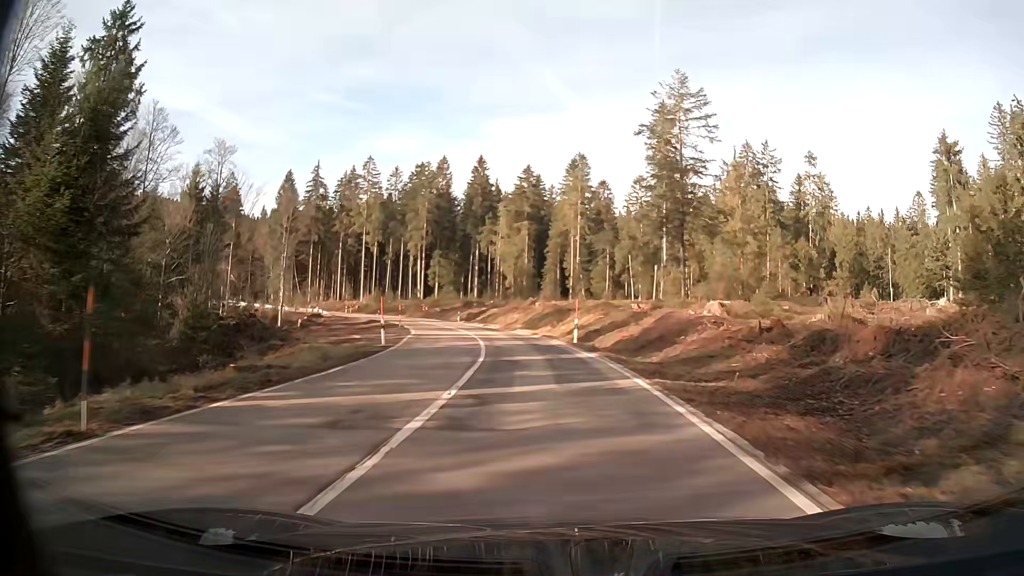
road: secondary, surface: asphalt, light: Day
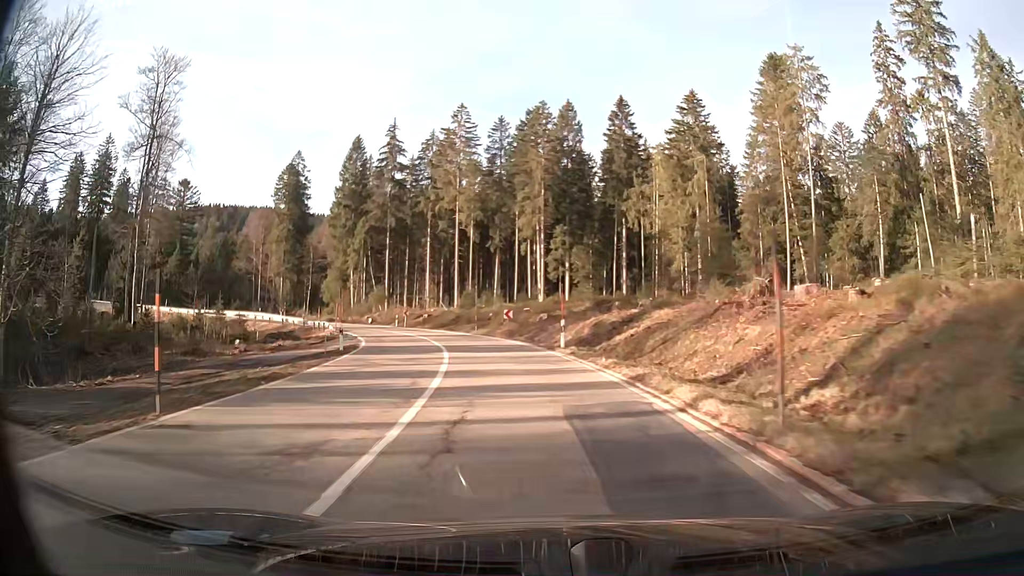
(-4.7, +45.7) m; -14°
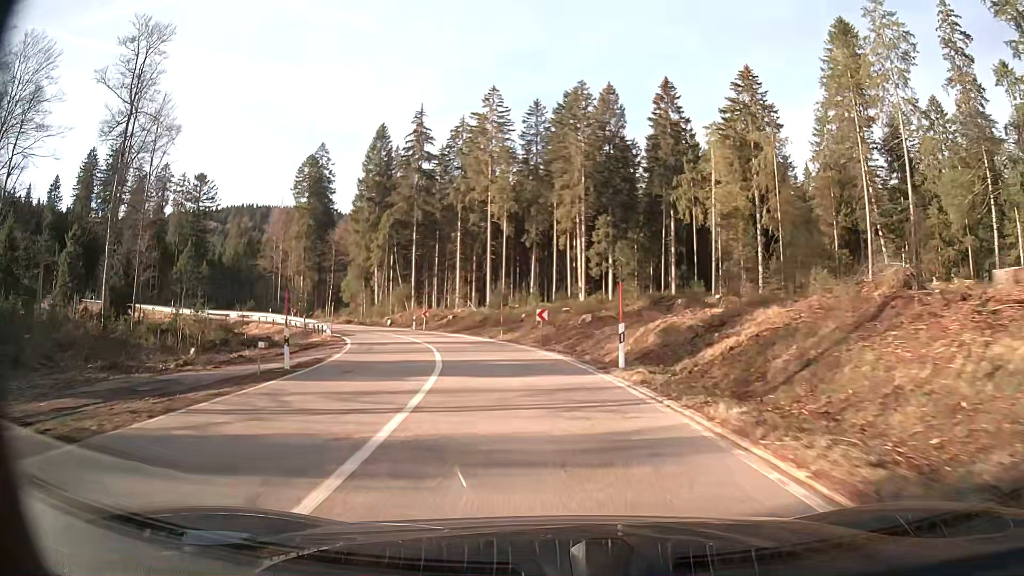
(-0.3, +9.0) m; -4°
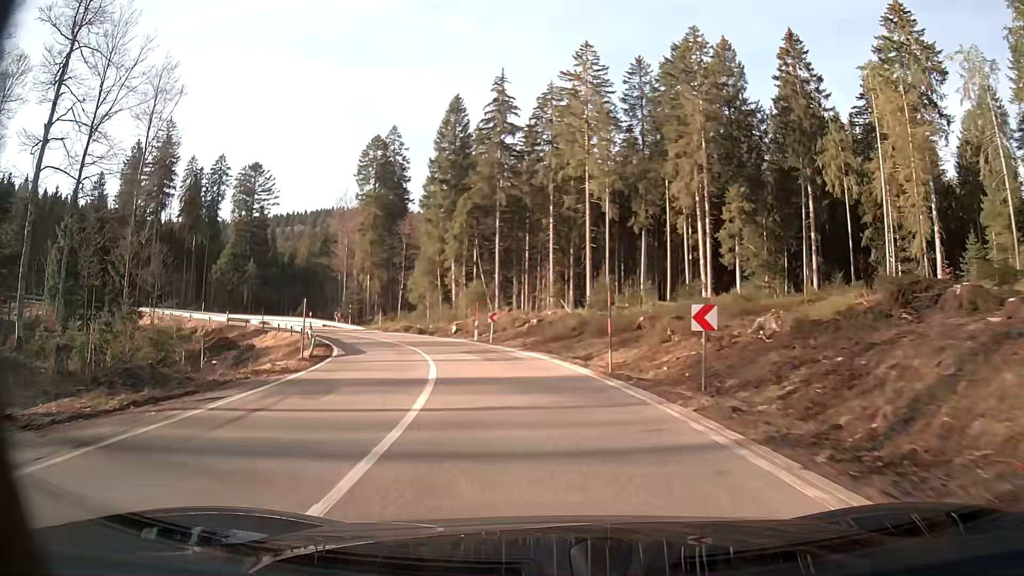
(-1.4, +17.7) m; -9°
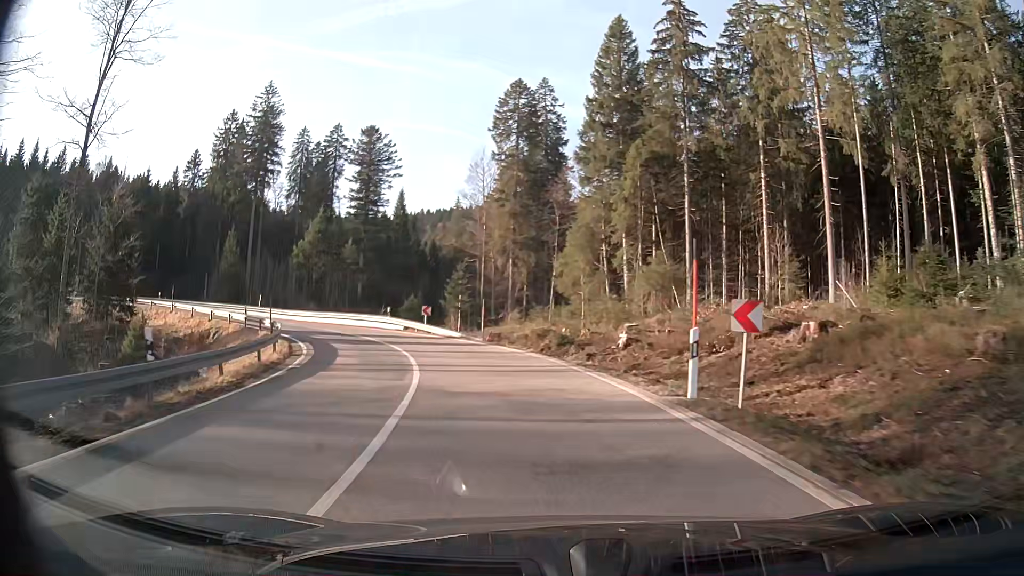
(-3.4, +25.7) m; -16°
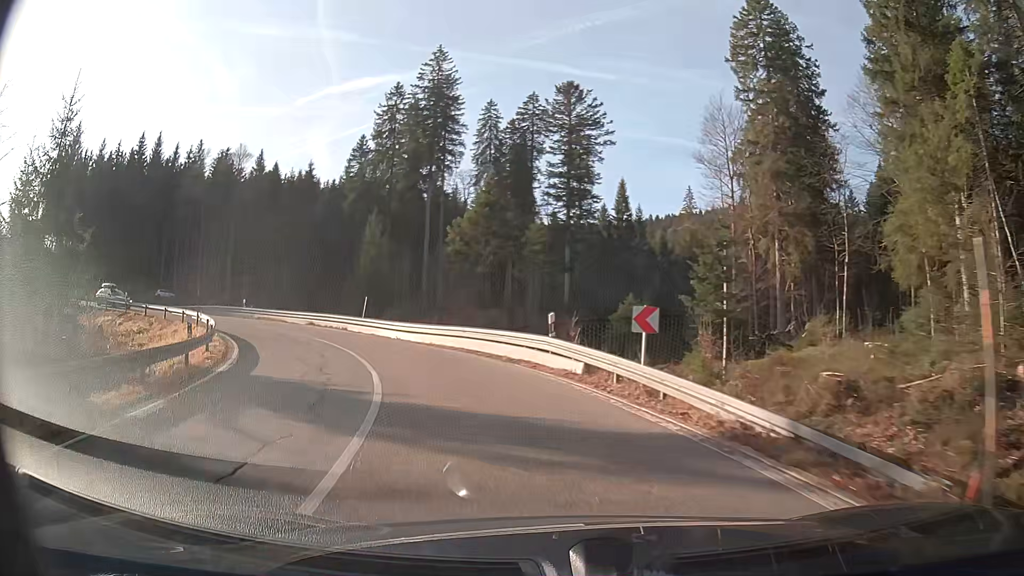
(-4.1, +24.6) m; -20°
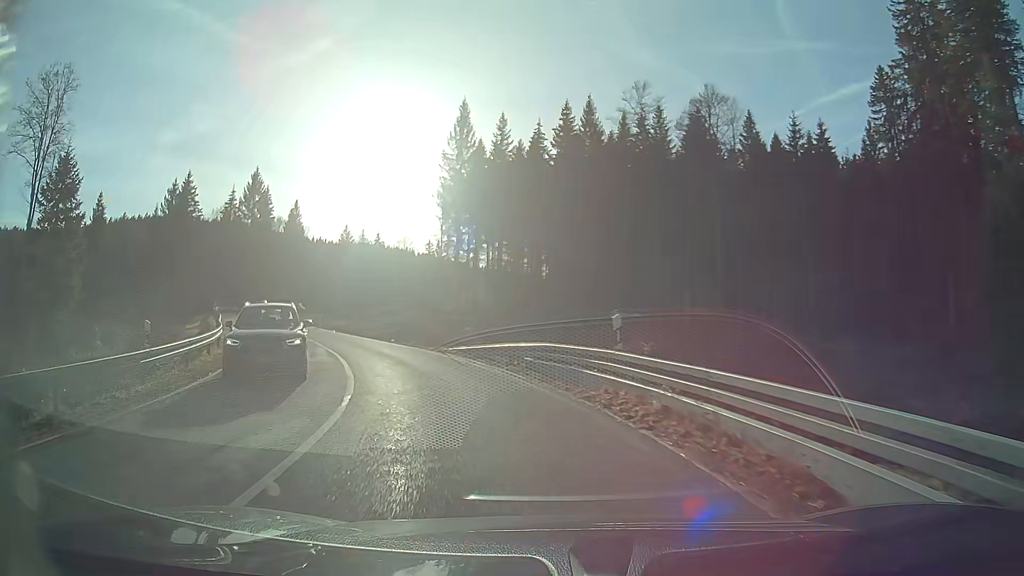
(-14.6, +36.1) m; -46°
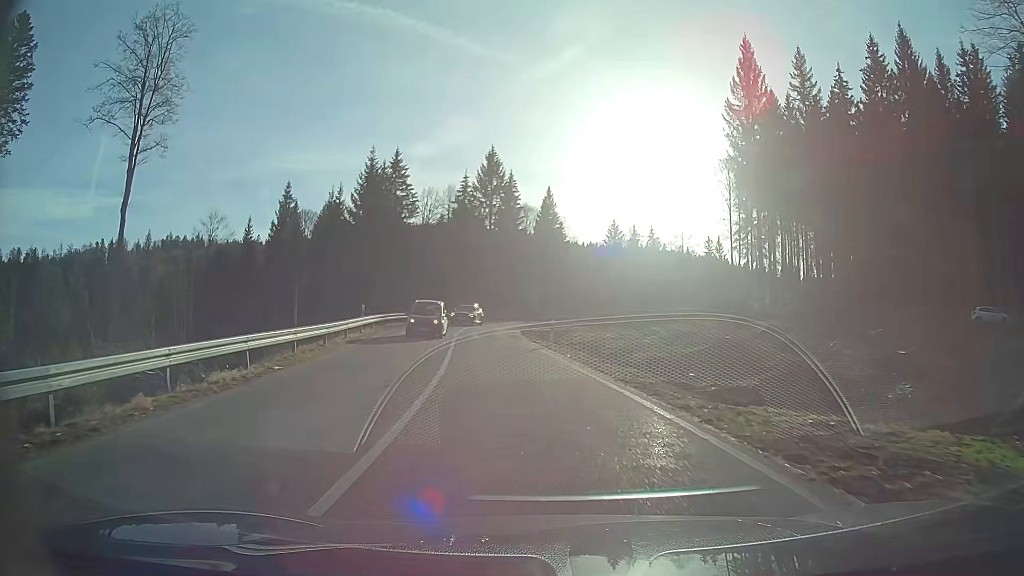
(-5.1, +23.4) m; -21°
